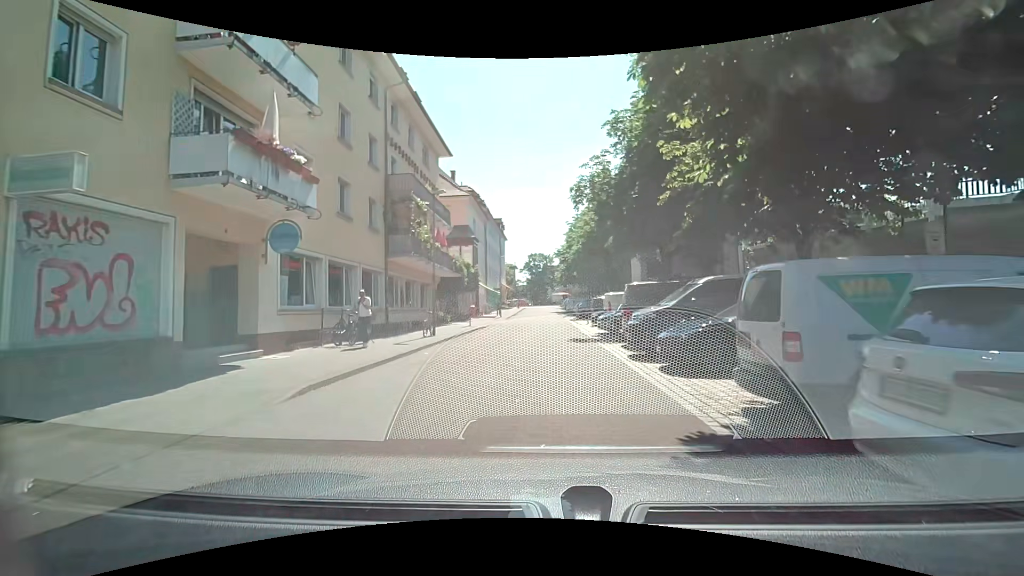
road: residential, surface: paving_stones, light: Day
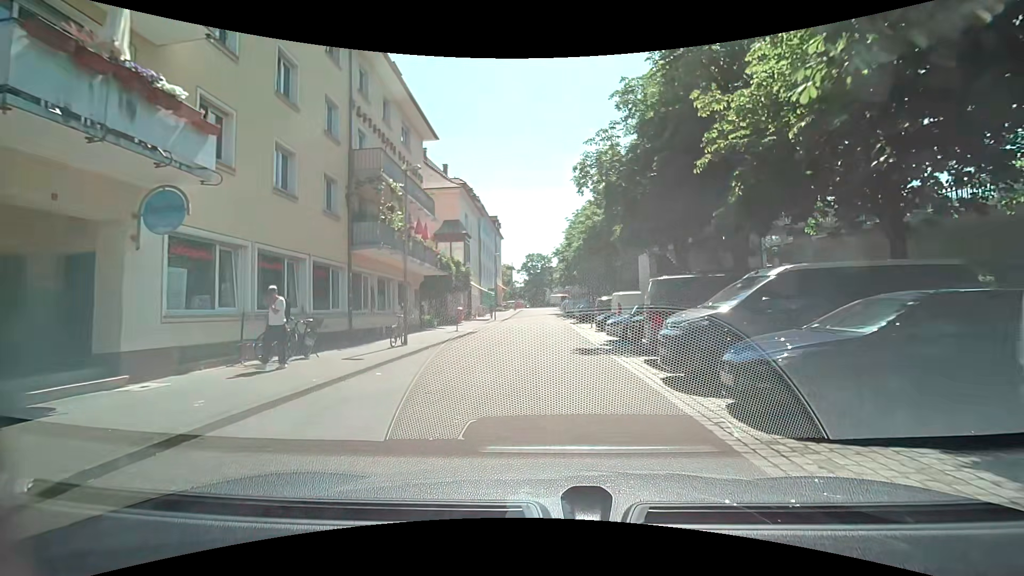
(0.0, +4.0) m; 0°
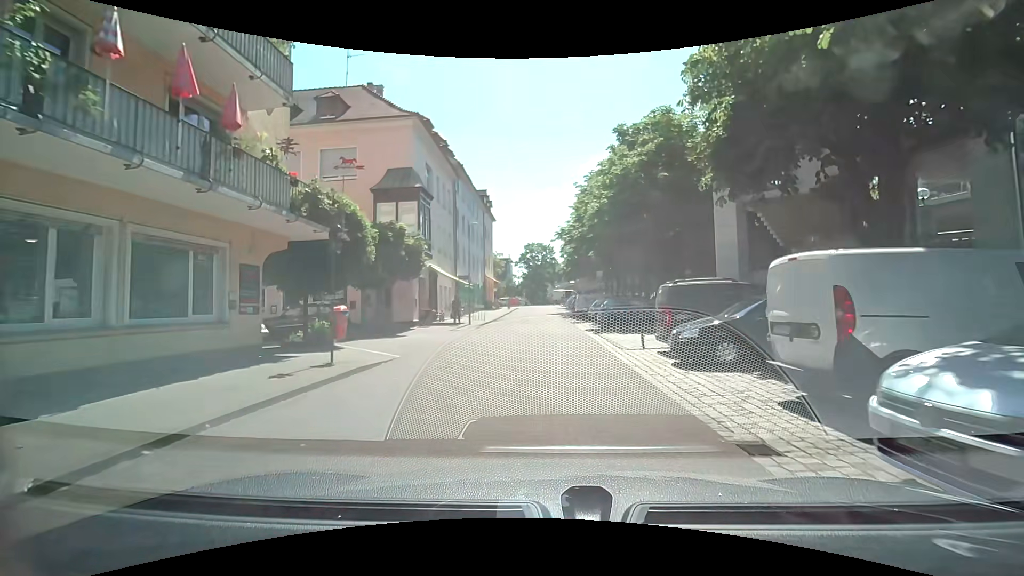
(+0.1, +15.9) m; 0°
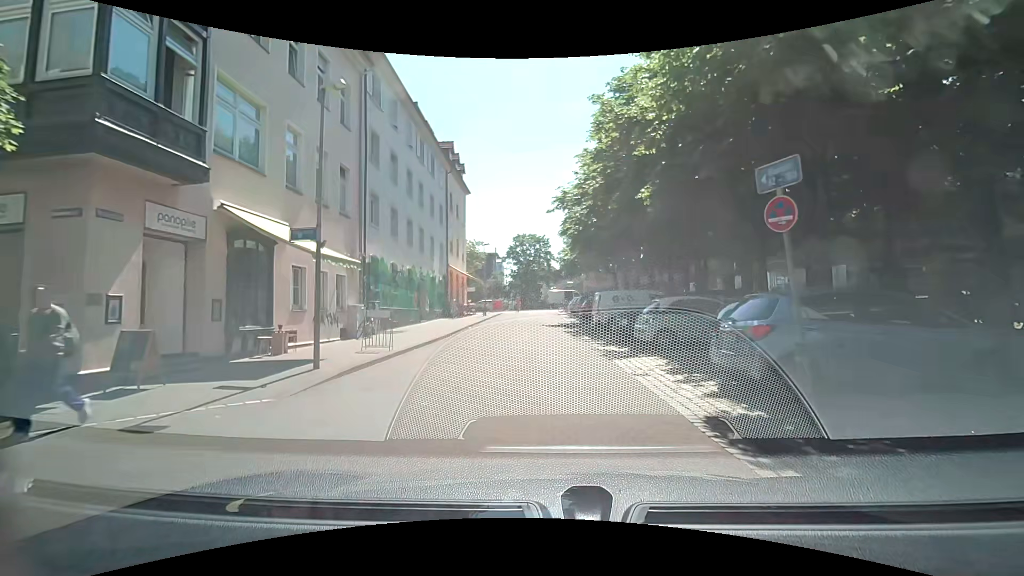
(+0.2, +19.4) m; 0°
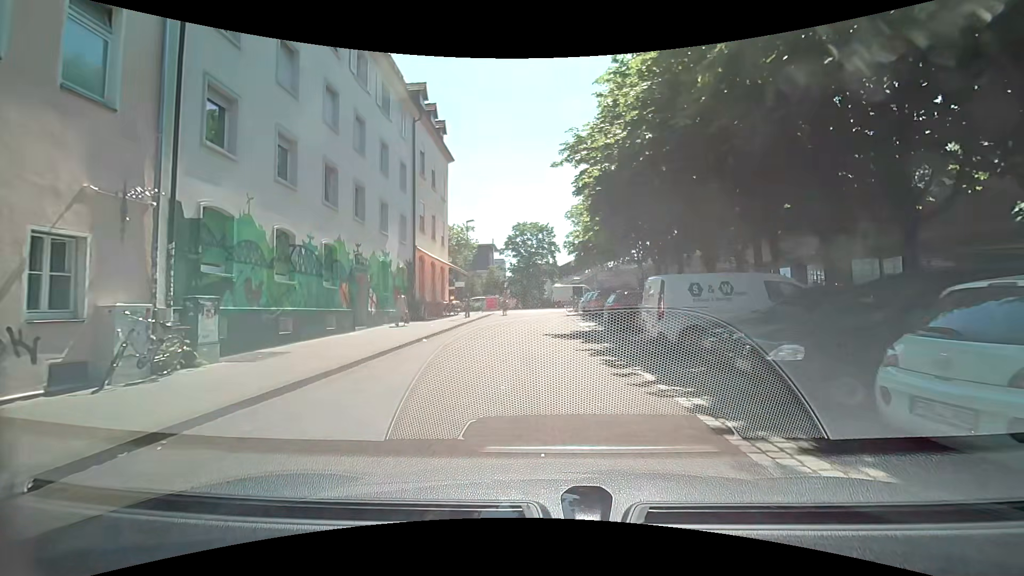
(0.0, +10.9) m; +1°
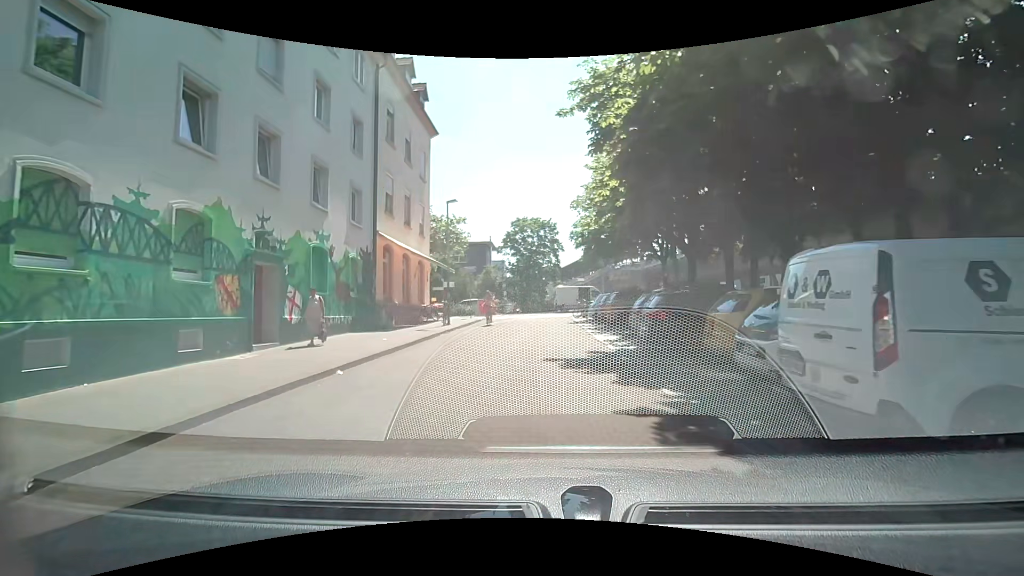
(-0.1, +6.9) m; -2°
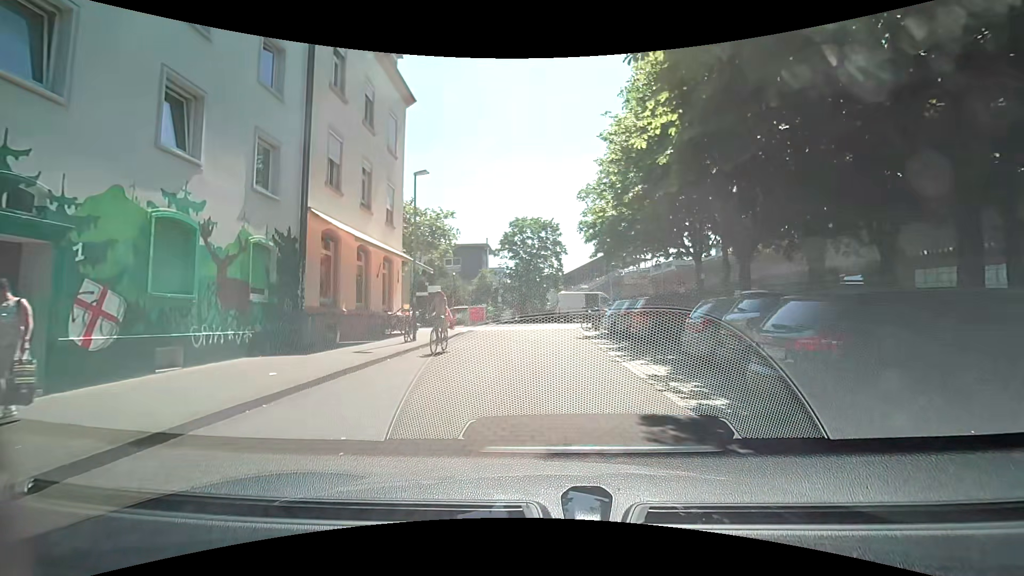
(-0.1, +6.5) m; 0°
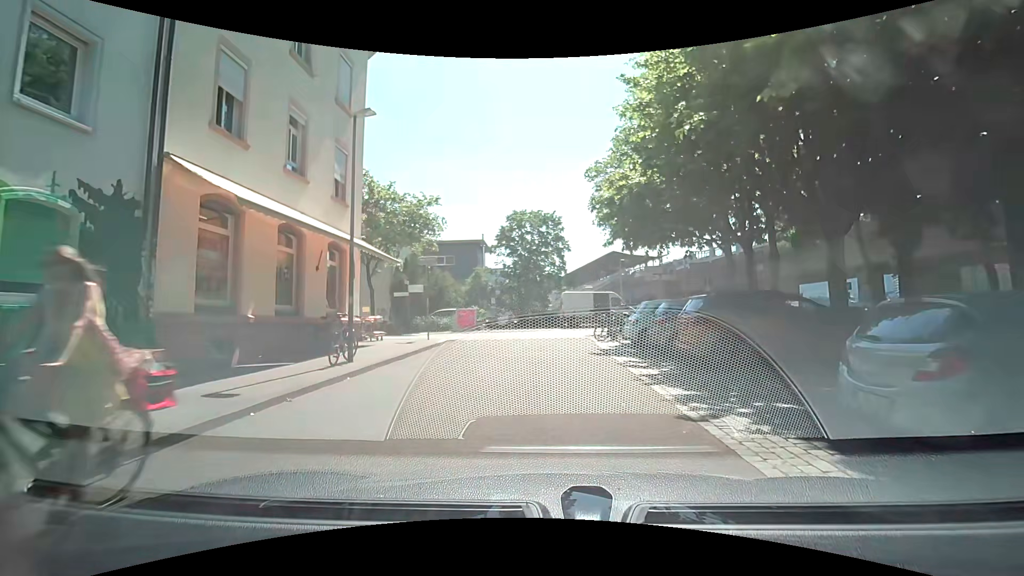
(-0.1, +5.8) m; -2°
